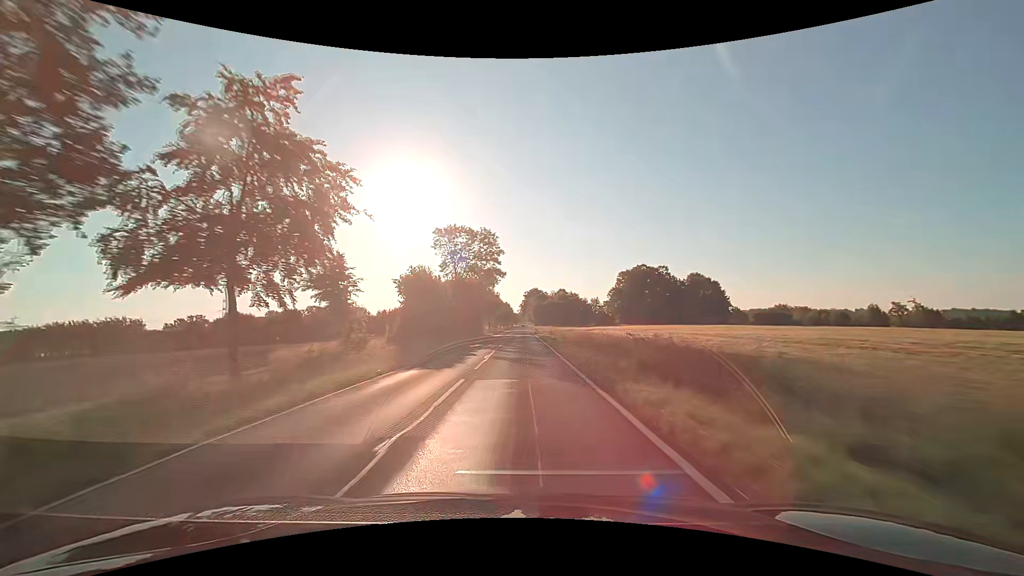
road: secondary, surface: asphalt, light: Day
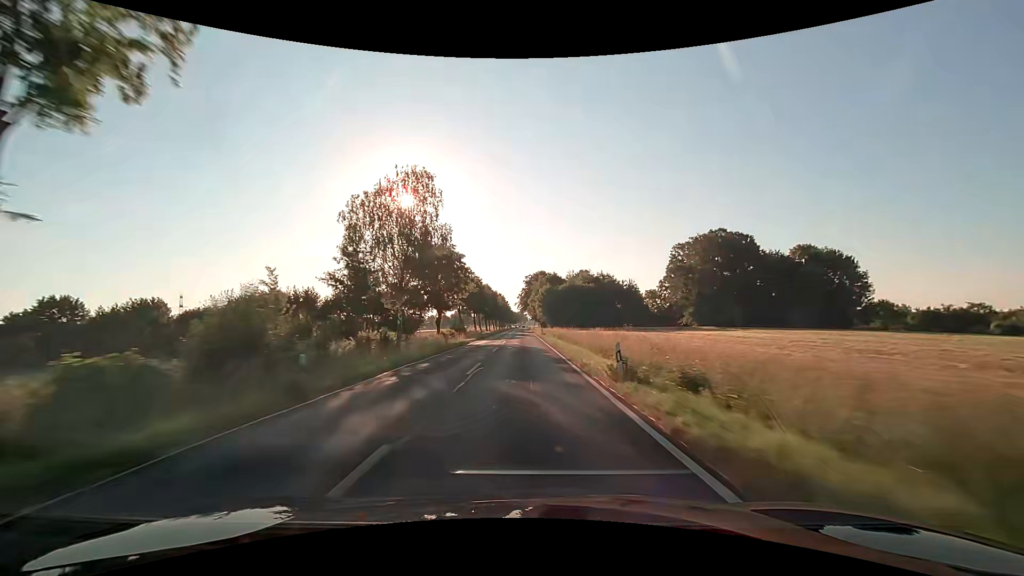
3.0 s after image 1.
(0.0, +79.0) m; 0°
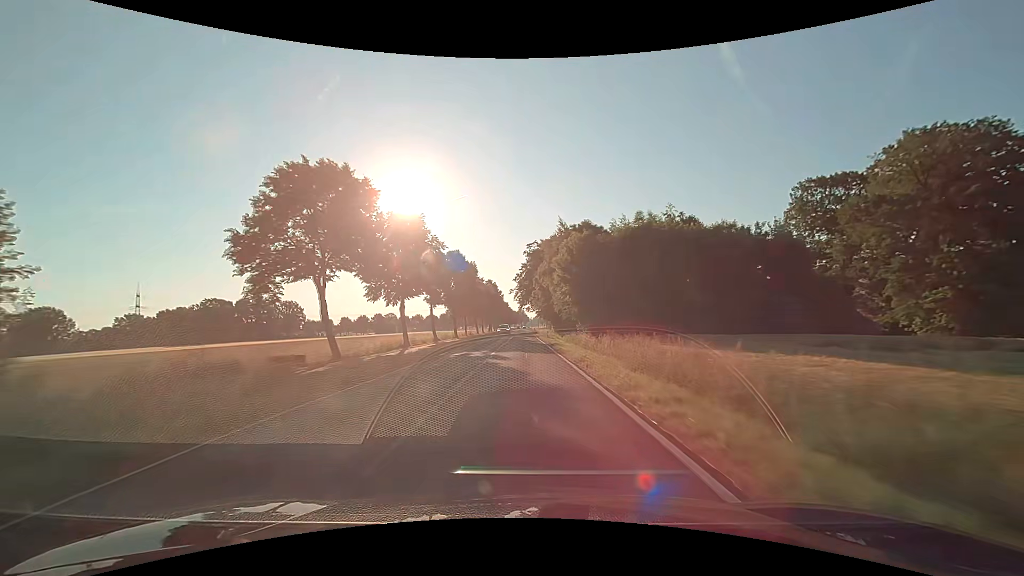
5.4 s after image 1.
(-0.2, +63.2) m; 0°
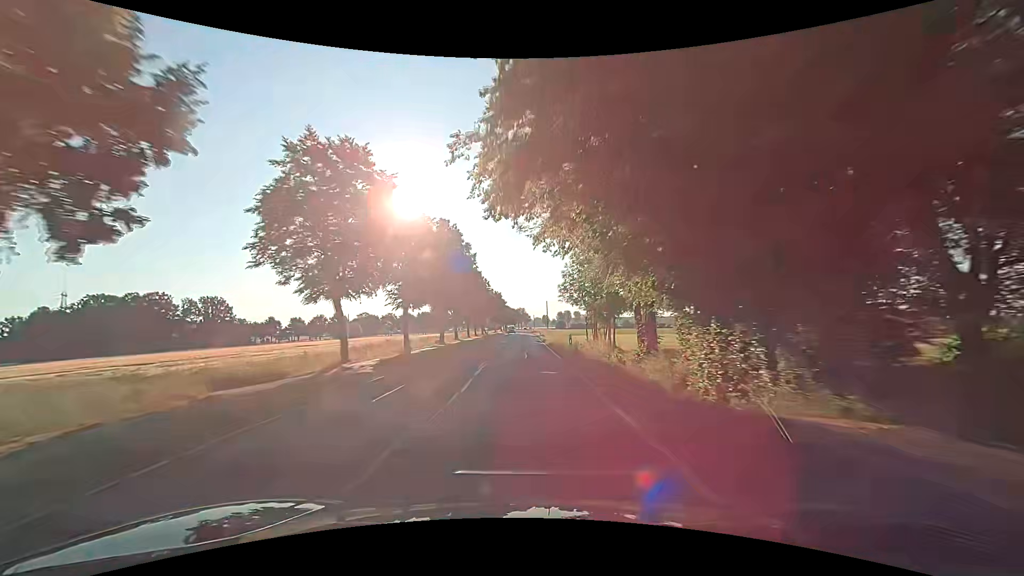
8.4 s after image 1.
(0.0, +78.9) m; 0°
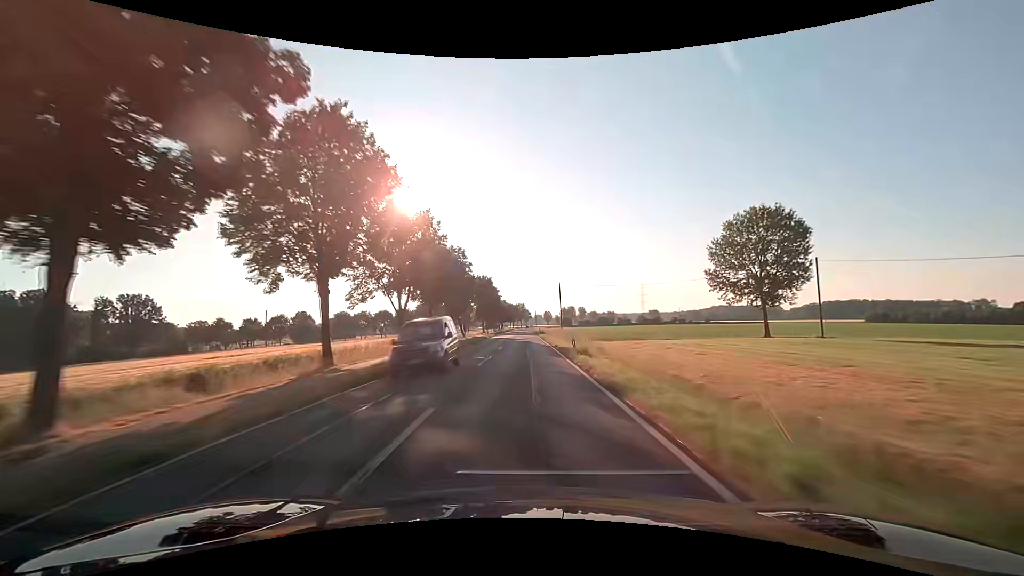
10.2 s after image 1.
(+0.1, +47.4) m; 0°
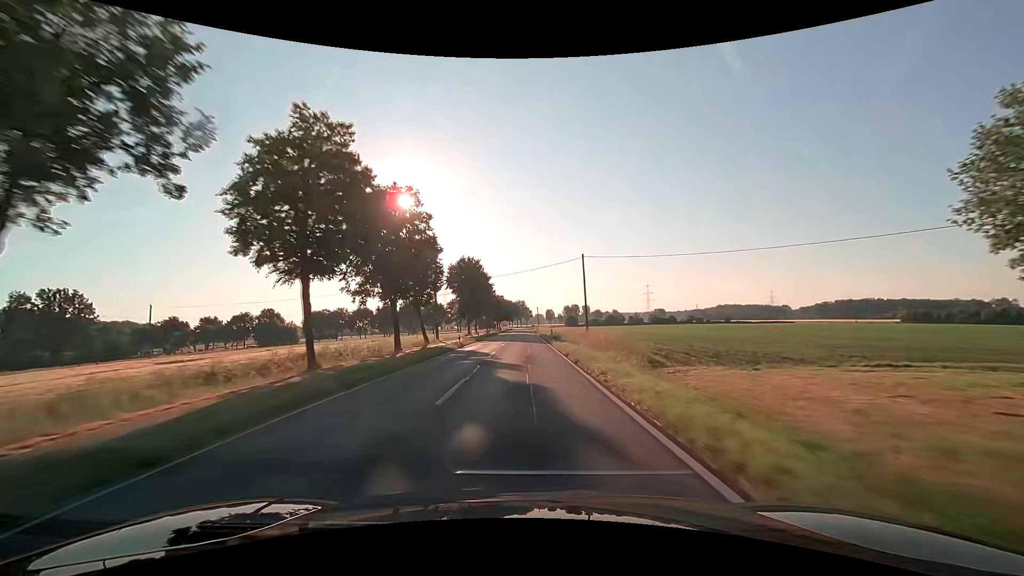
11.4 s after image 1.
(+0.1, +31.6) m; 0°
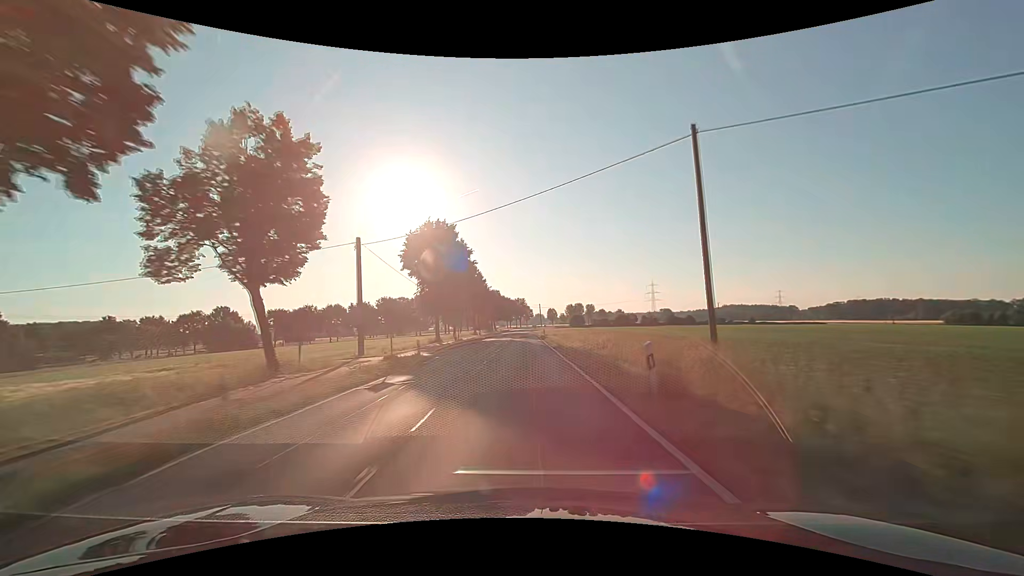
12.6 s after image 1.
(-0.1, +31.6) m; 0°
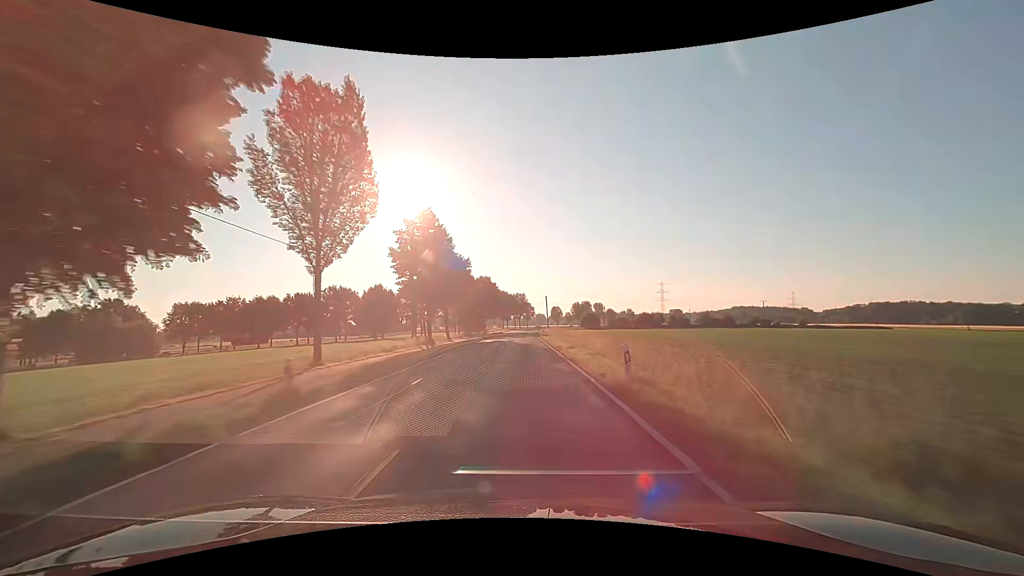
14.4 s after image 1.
(+0.1, +47.3) m; 0°
(0, +10) (0, +20) (0, +30) (0, +40) (0, +50) (0, +60) (0, +70) (0, +80) (0, +90) (0, +100) m
